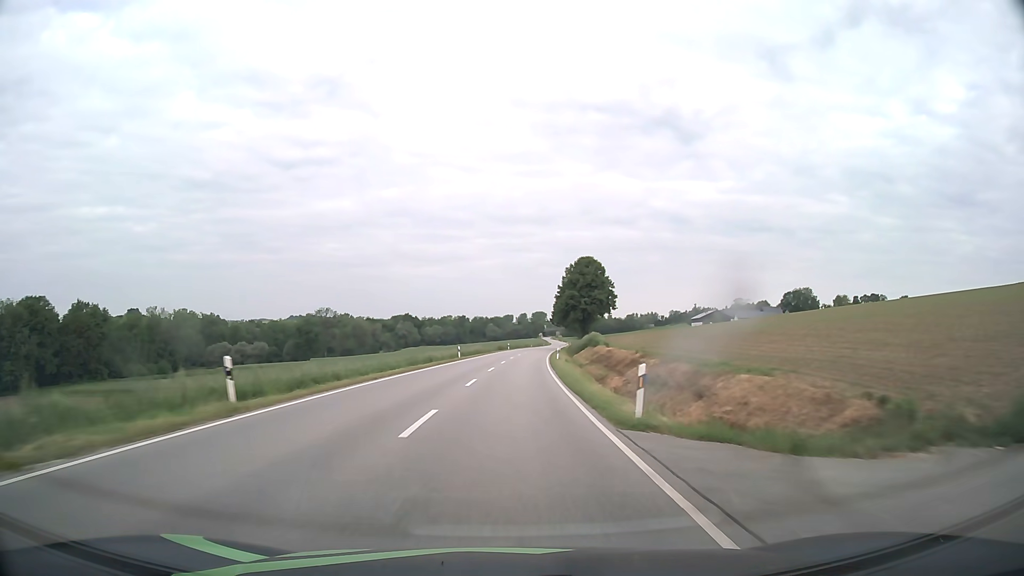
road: secondary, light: Day
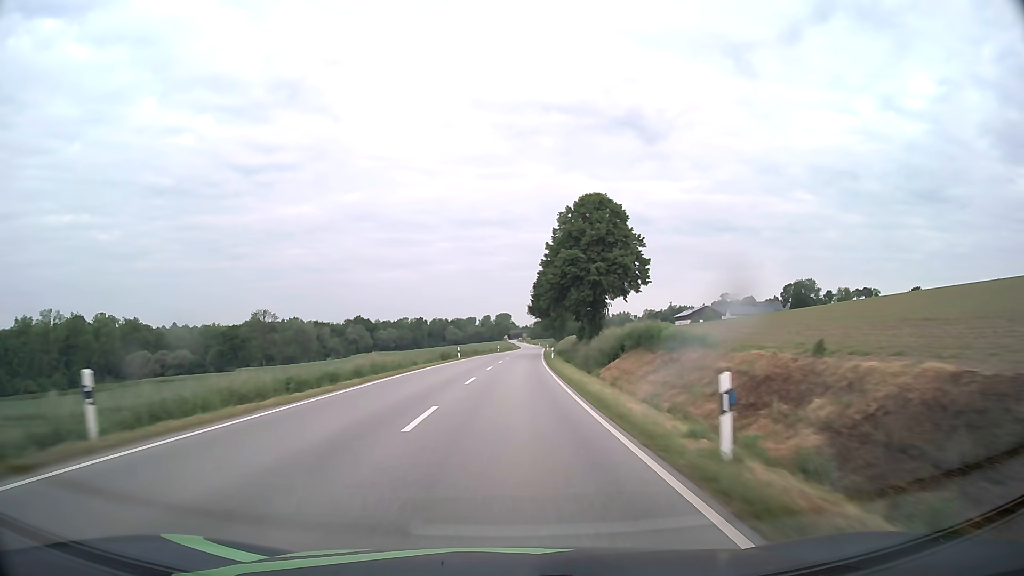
(+1.6, +47.3) m; +3°
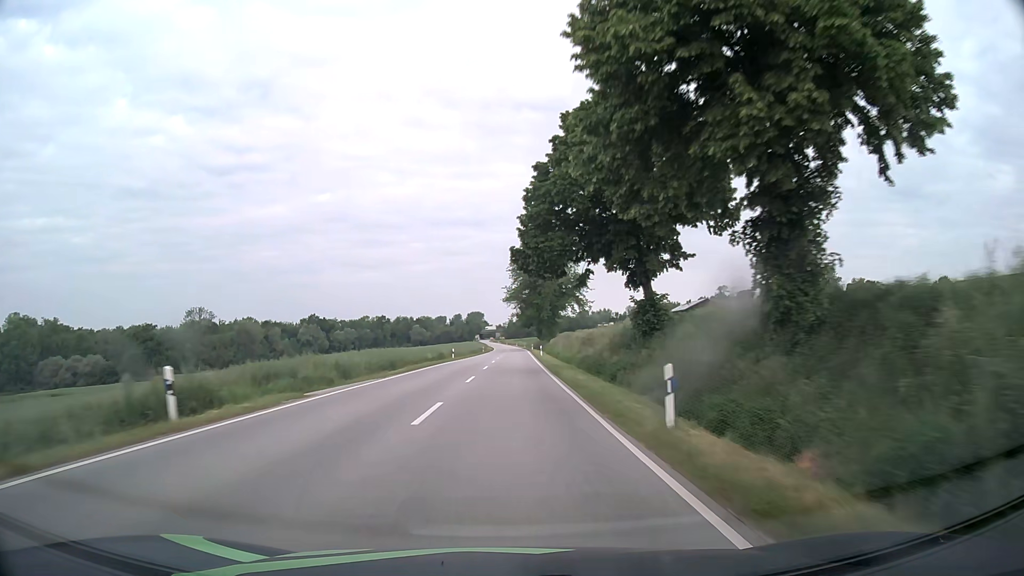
(+1.1, +47.3) m; +2°
(0, +10) (0, +20) (0, +30) (0, +40) (0, +50) (0, +60) (+1, +70) (+1, +80) (+1, +90) (+1, +100) m
